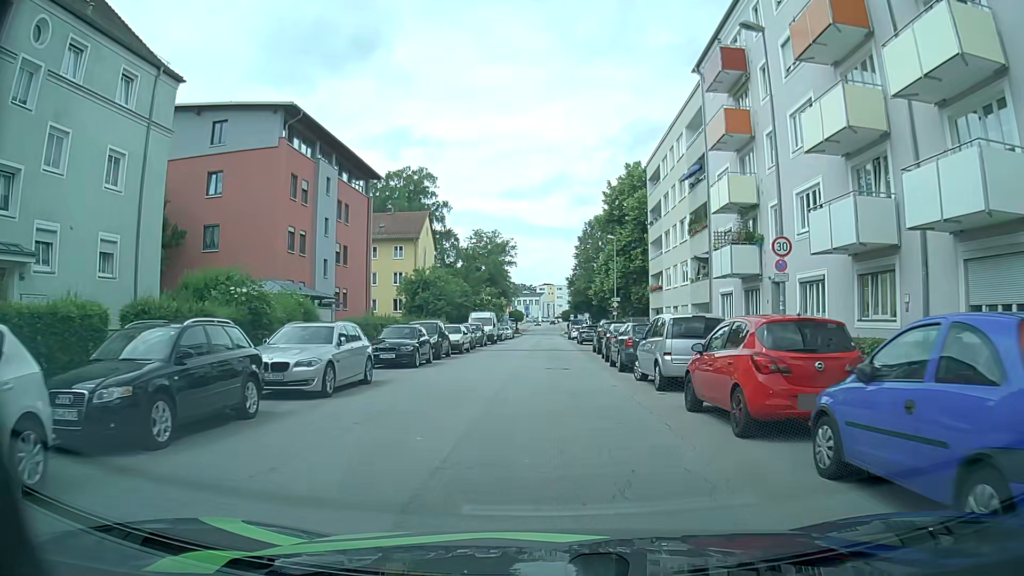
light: Day
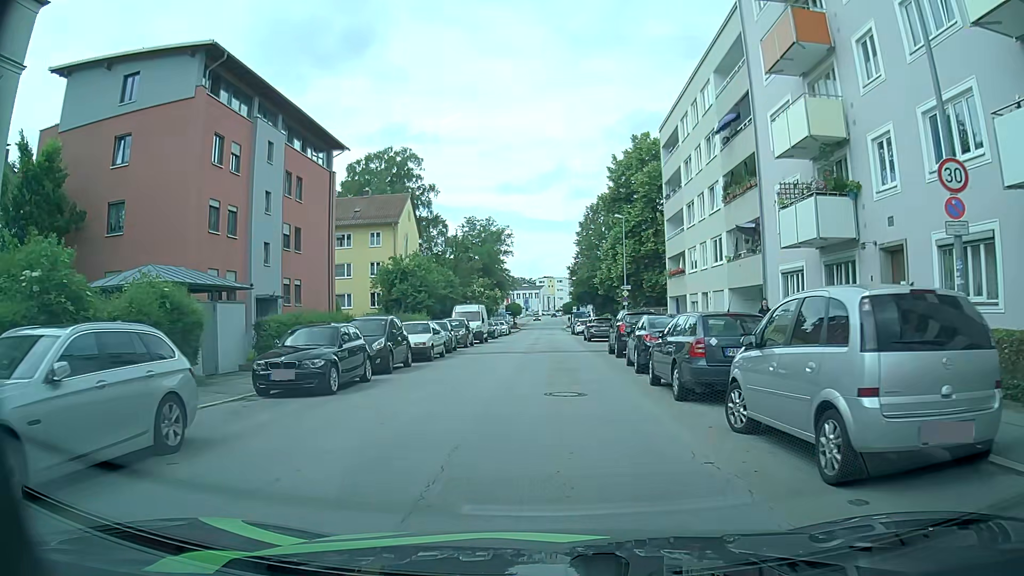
(0.0, +8.7) m; 0°
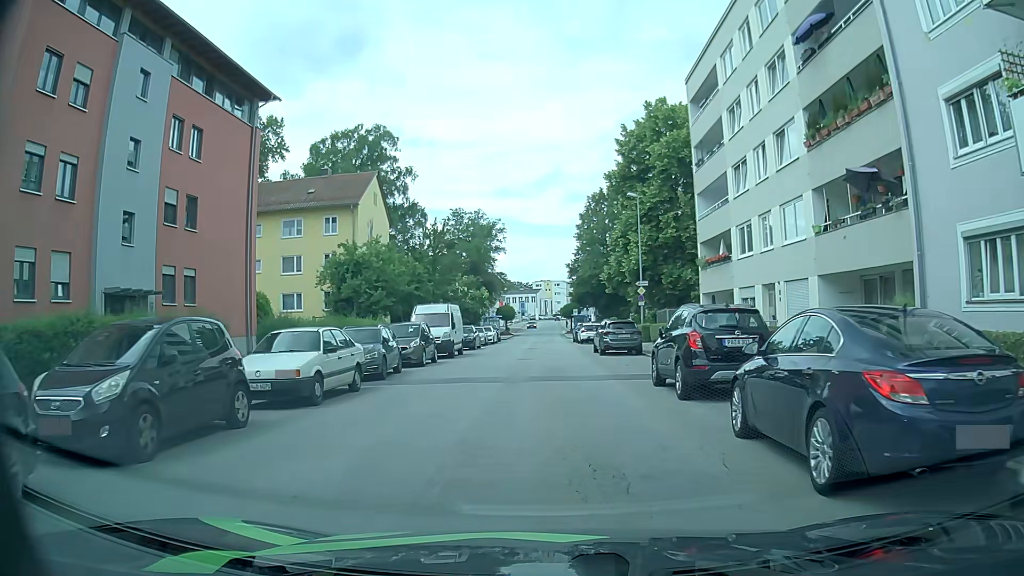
(+0.1, +11.7) m; 0°
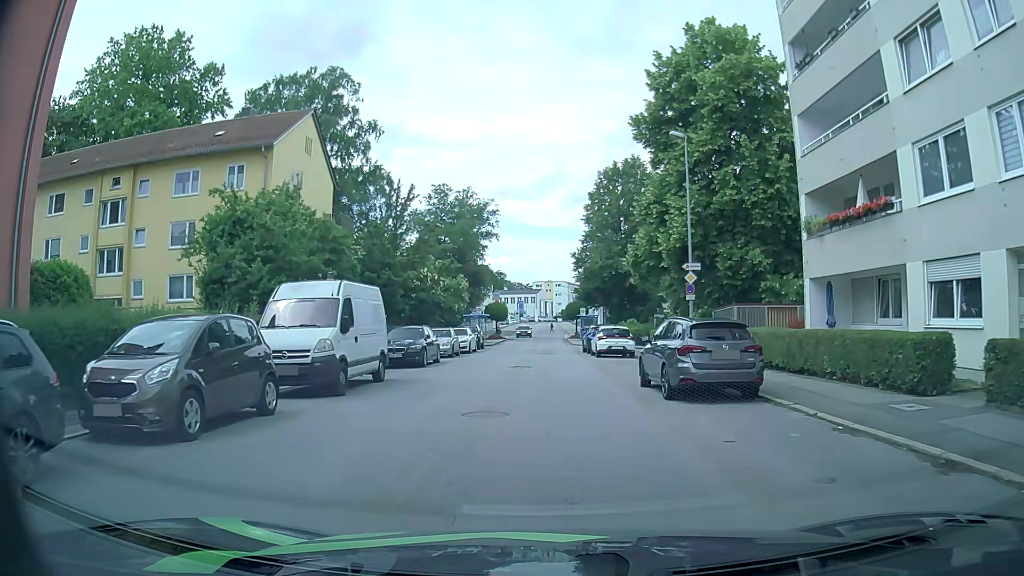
(+0.1, +16.1) m; 0°
(0, +10) (0, +20) (0, +30) (0, +40) (0, +50) (0, +60) (0, +70) (0, +80) (+1, +90) (+1, +100) m
